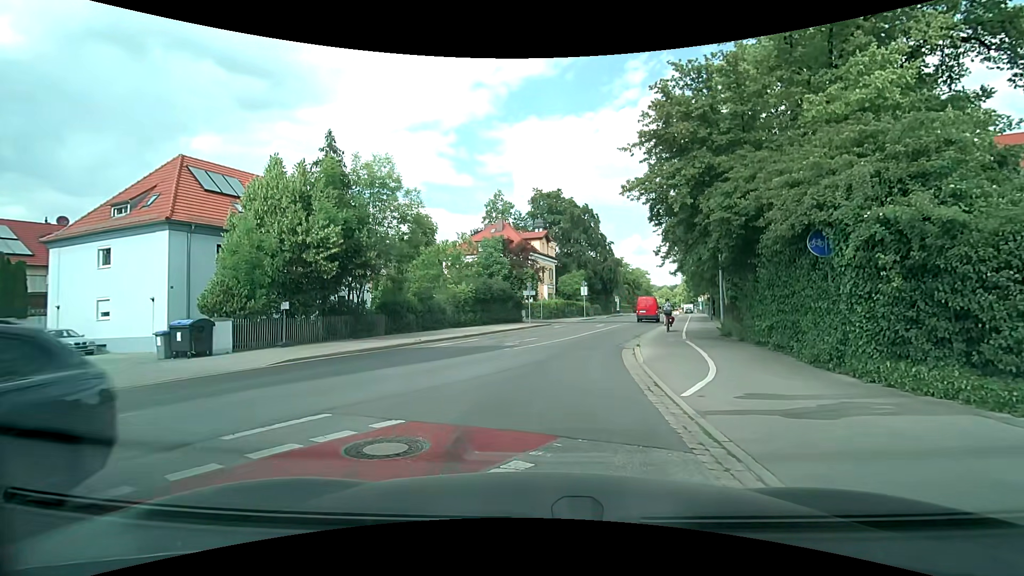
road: secondary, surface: asphalt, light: Day
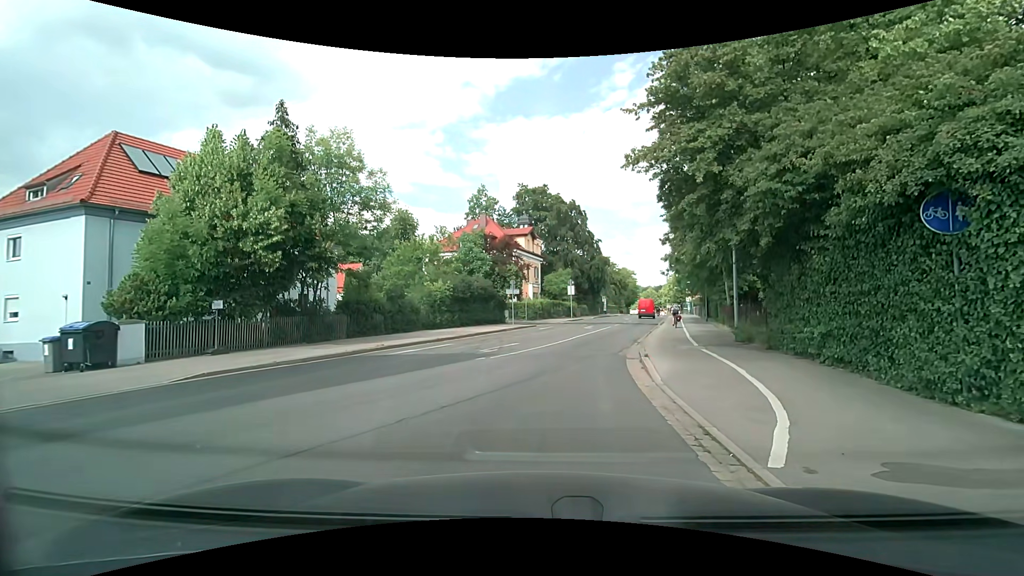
(+0.1, +3.5) m; +3°
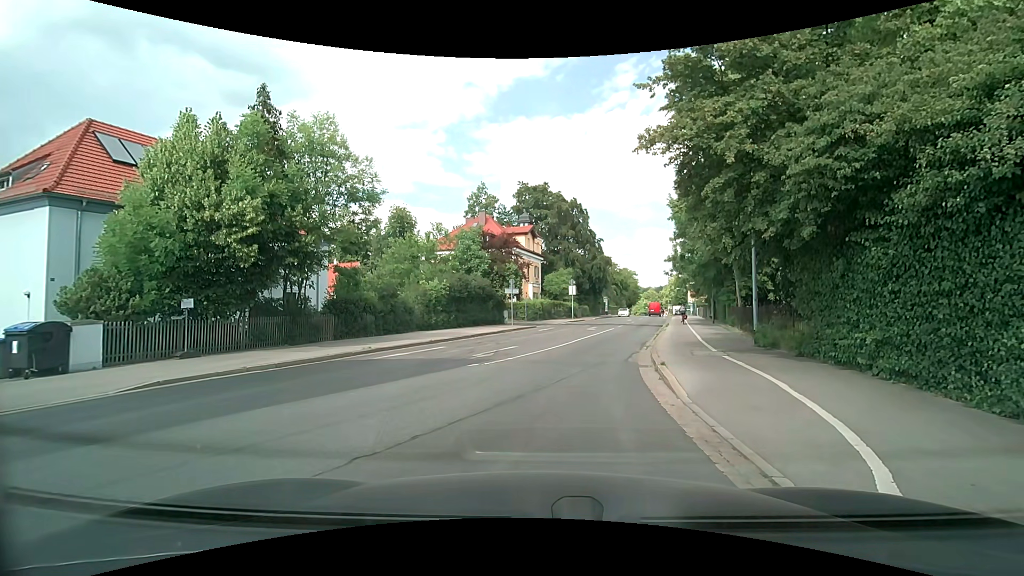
(0.0, +1.6) m; -1°
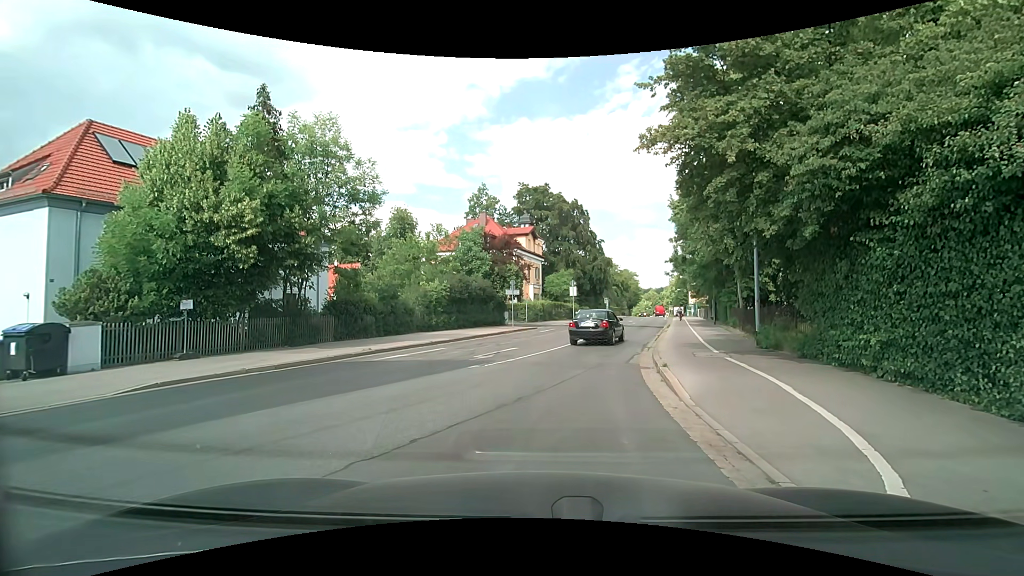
(0.0, +0.1) m; 0°
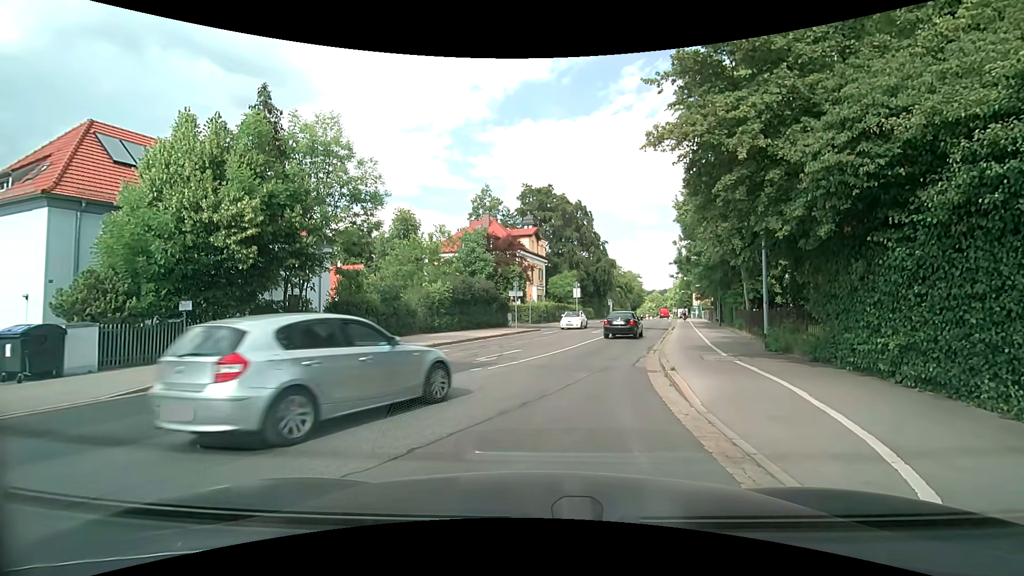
(0.0, +0.3) m; 0°
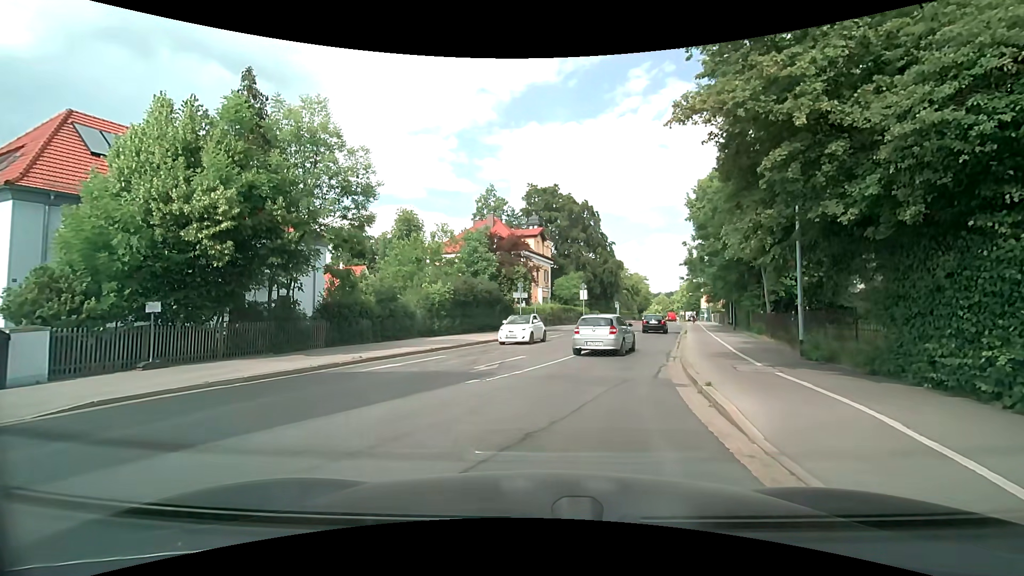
(0.0, +1.9) m; -1°
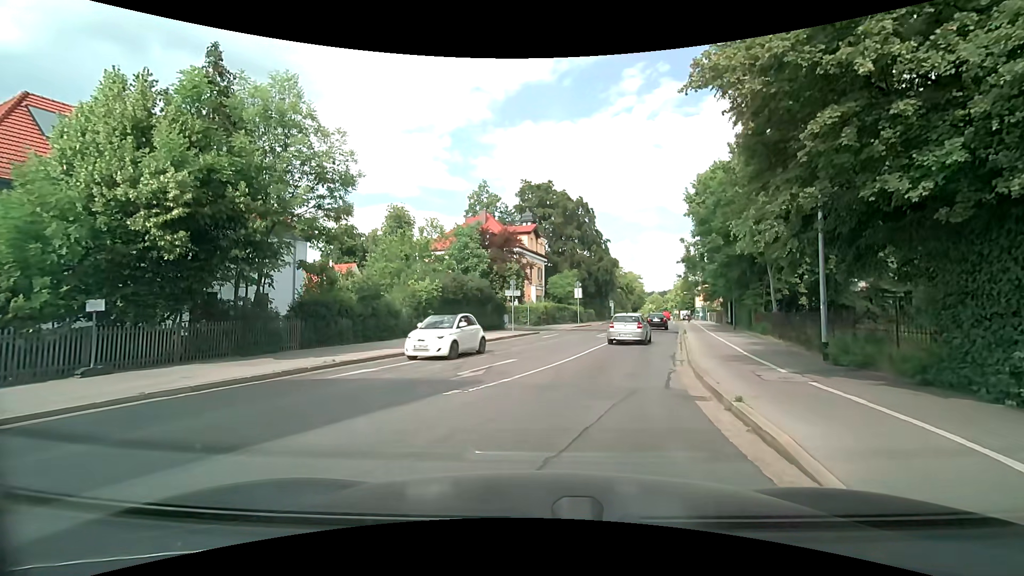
(0.0, +1.7) m; +1°
